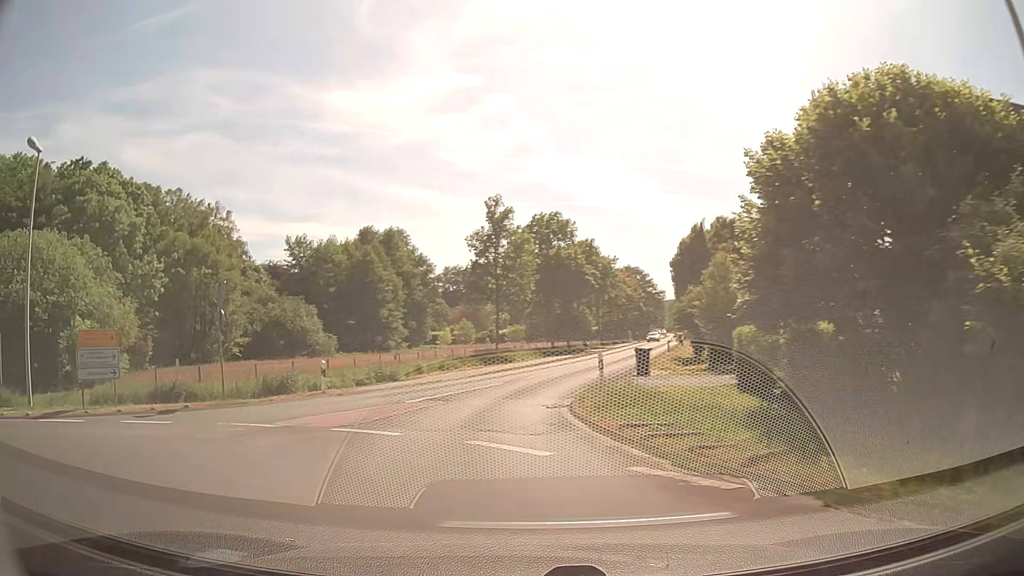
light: Day
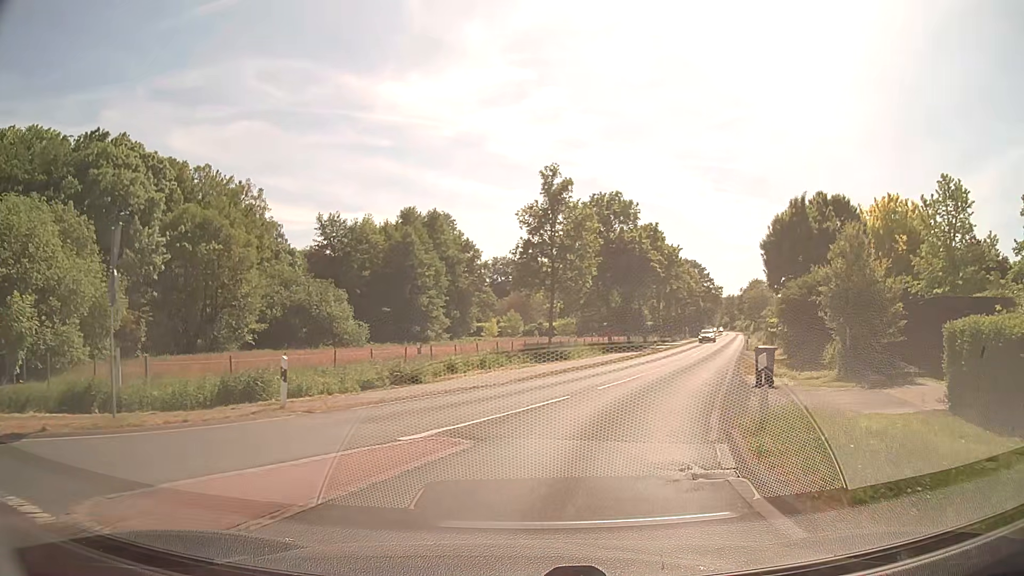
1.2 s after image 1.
(-0.6, +8.5) m; -4°
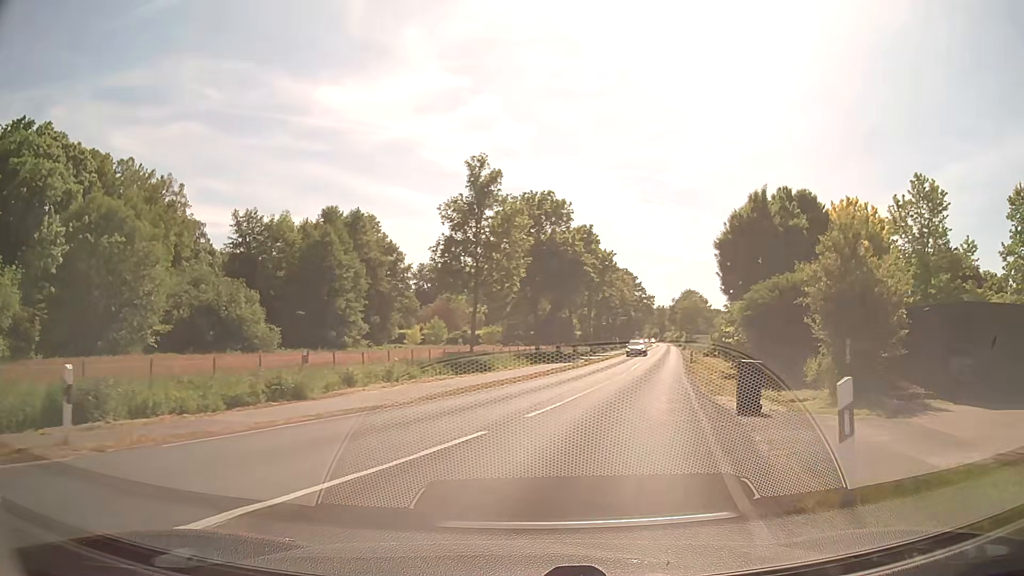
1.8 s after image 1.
(+0.3, +5.0) m; +6°
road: secondary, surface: asphalt
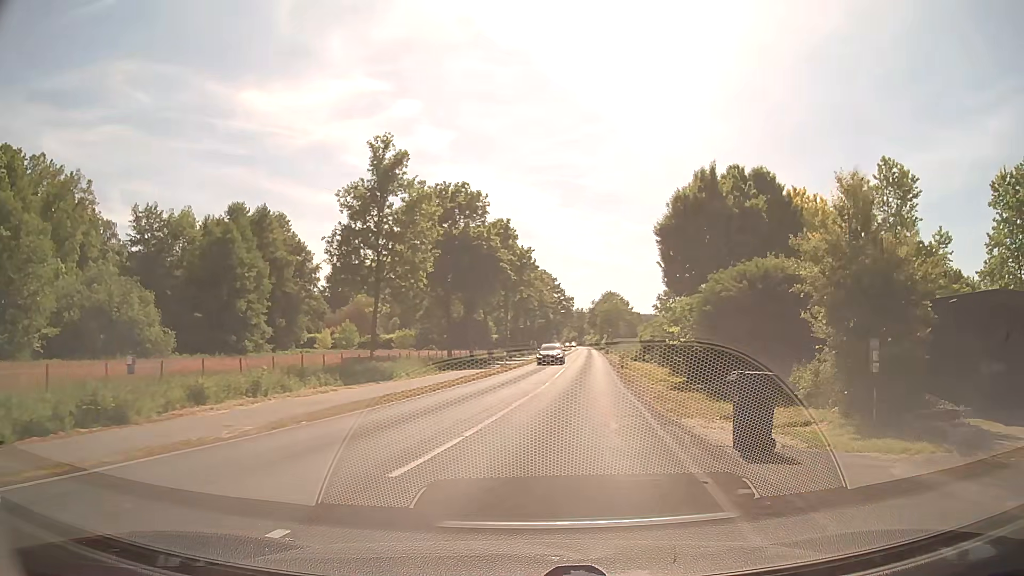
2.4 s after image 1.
(+0.4, +5.5) m; +6°
